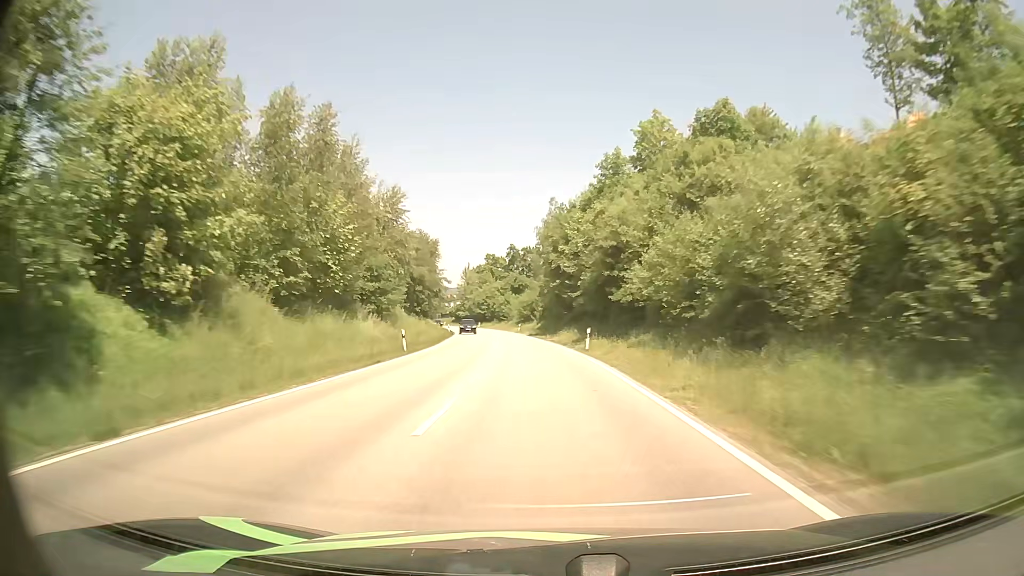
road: secondary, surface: asphalt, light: Day
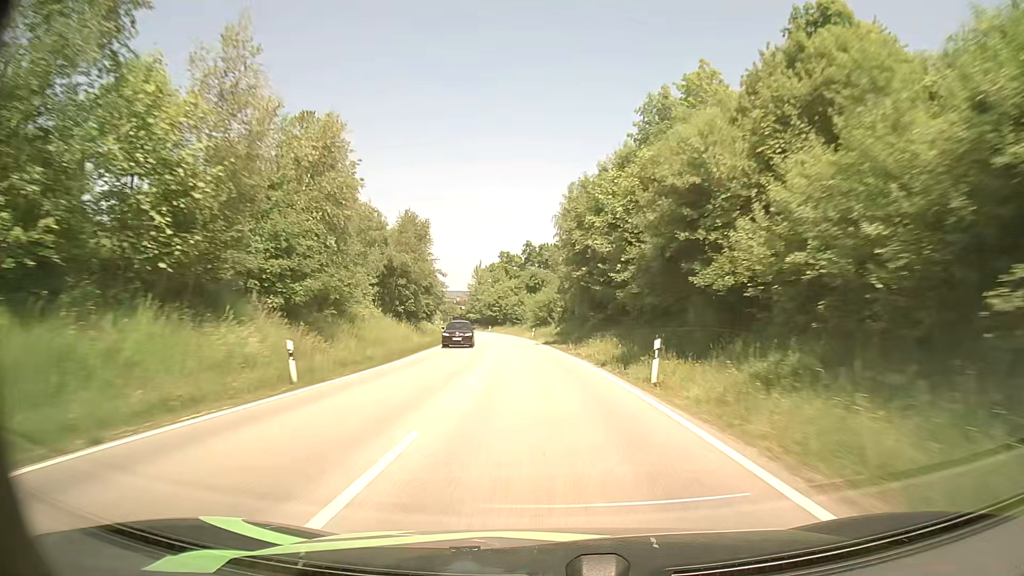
(-0.3, +15.8) m; -2°
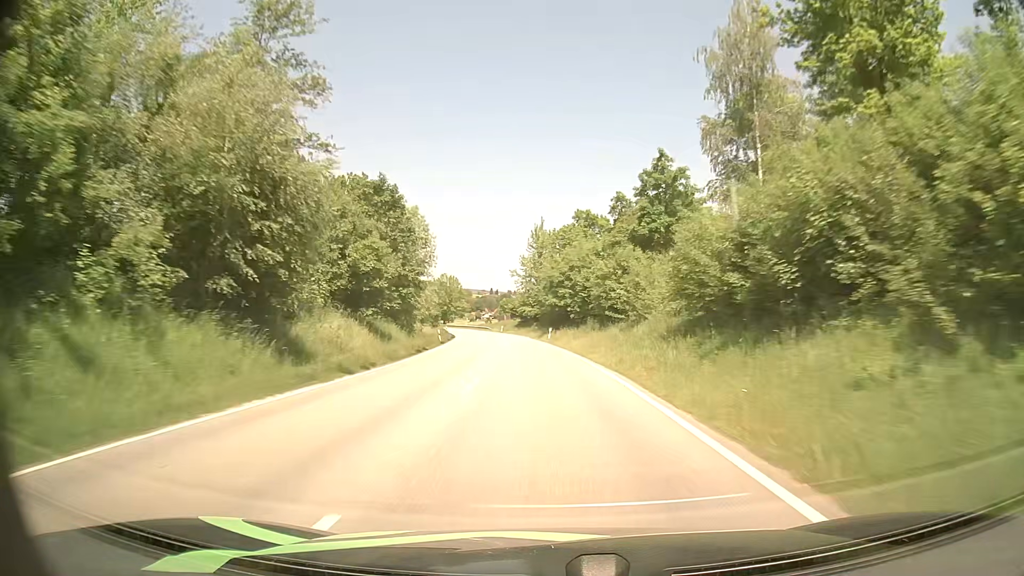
(-4.1, +63.7) m; -7°
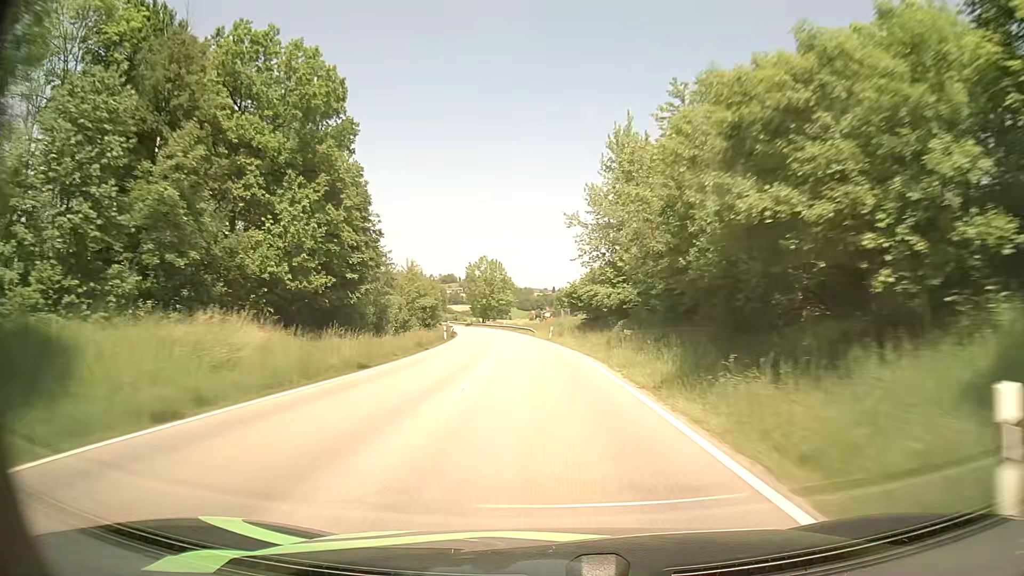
(-2.1, +48.6) m; -5°
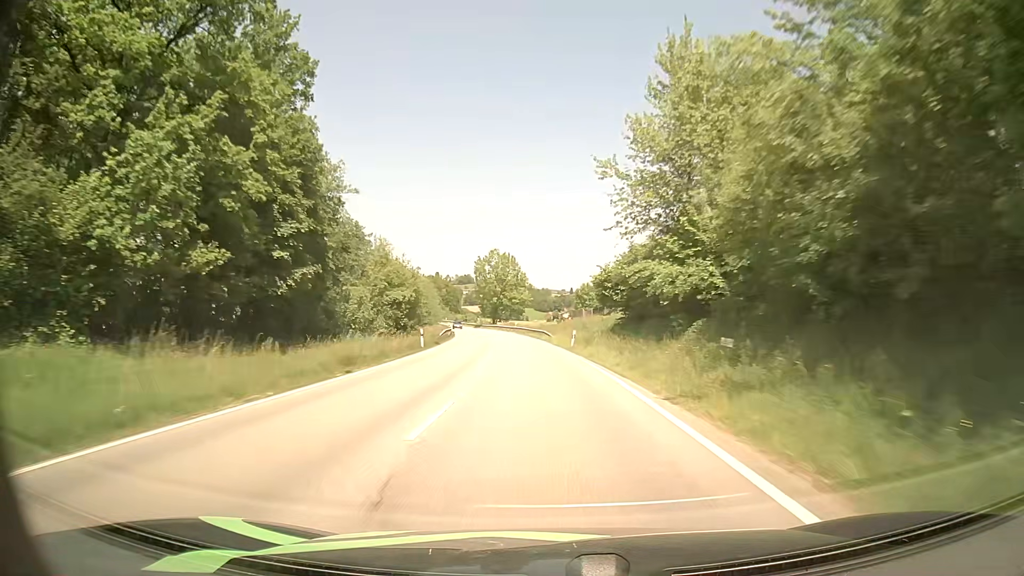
(-0.2, +16.2) m; -2°
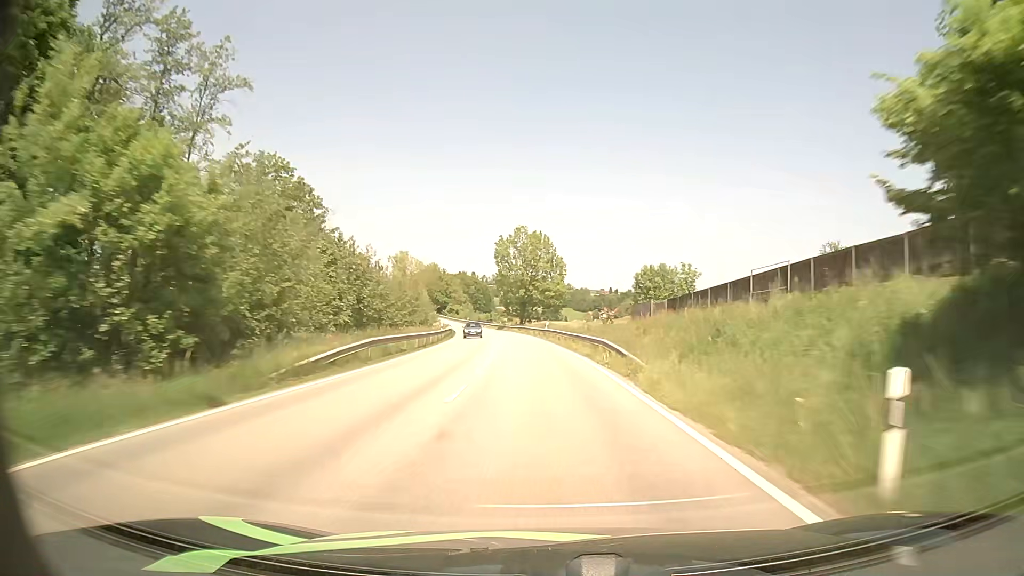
(-0.7, +32.5) m; -3°
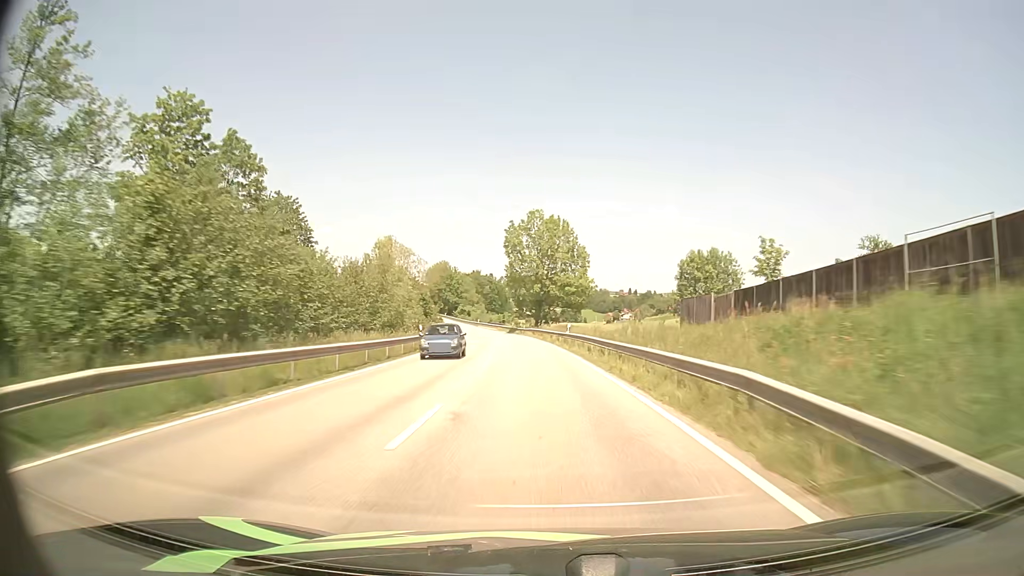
(-0.2, +16.3) m; -2°
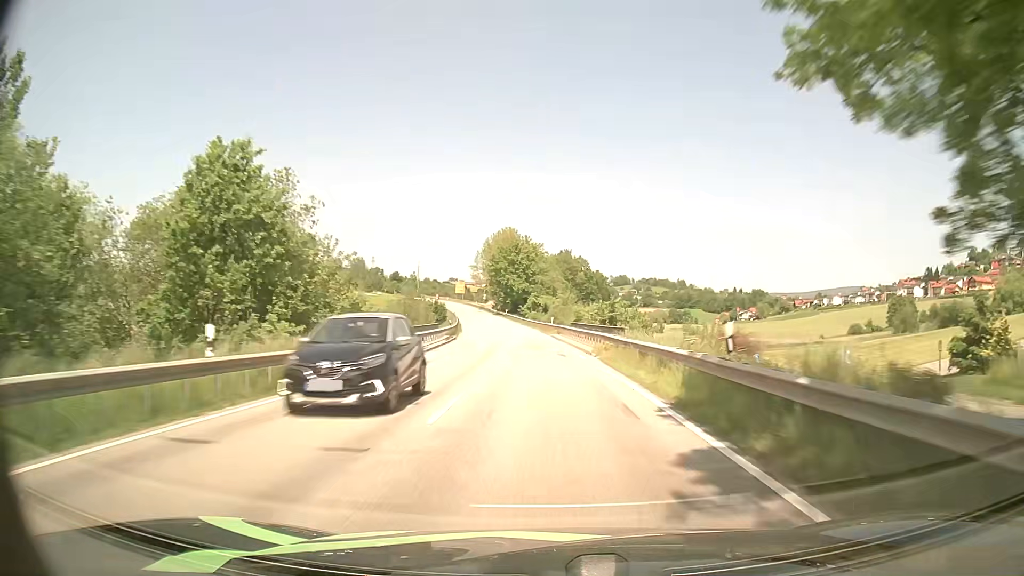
(-6.2, +81.8) m; -9°
(0, +10) (0, +20) (-1, +30) (-1, +40) (-2, +50) (-3, +60) (-4, +70) (-5, +80) (-6, +90) (-8, +100) m
